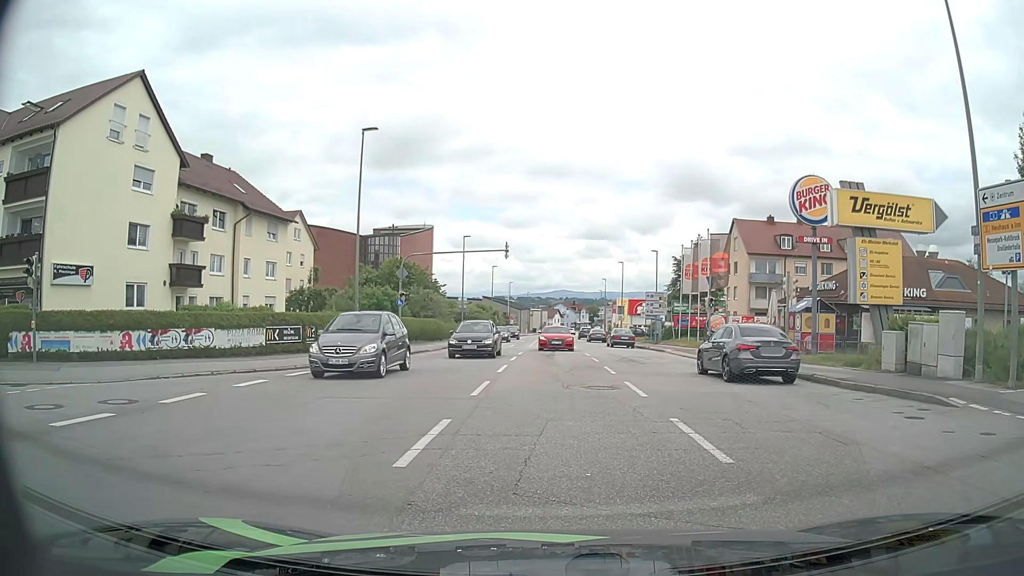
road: tertiary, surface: asphalt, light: Day
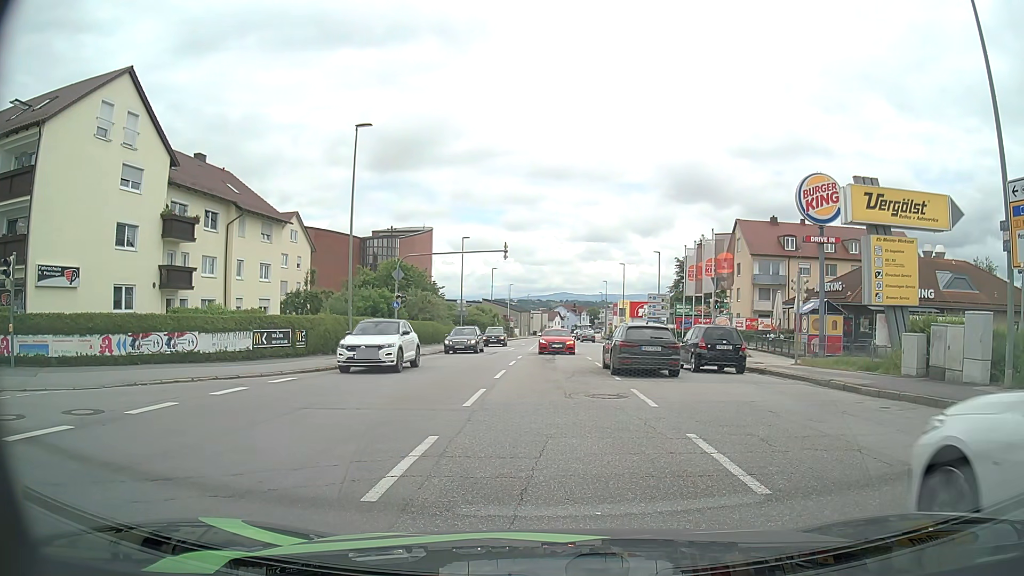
(0.0, +1.1) m; -1°
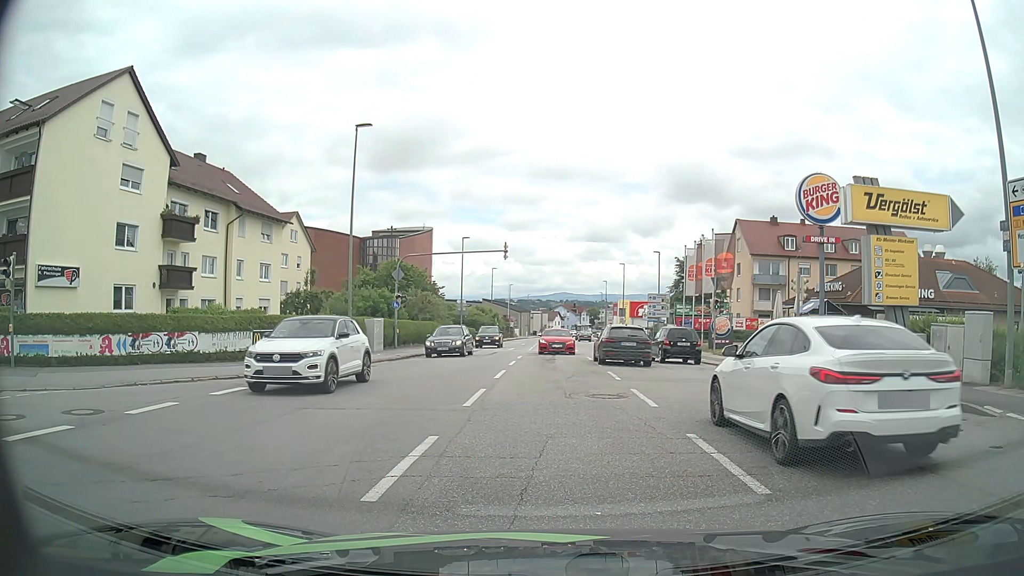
(0.0, 0.0) m; 0°
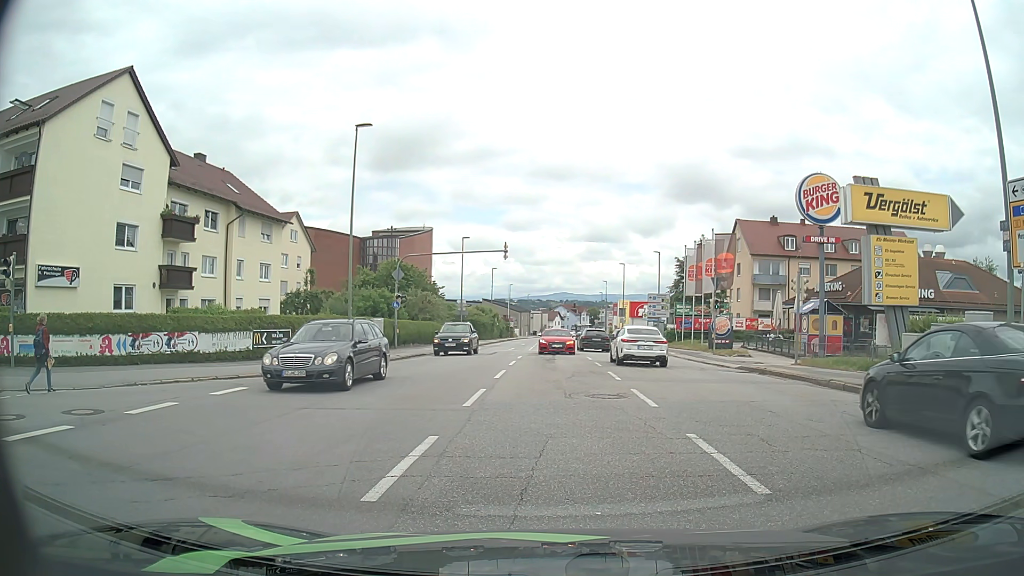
(0.0, 0.0) m; 0°
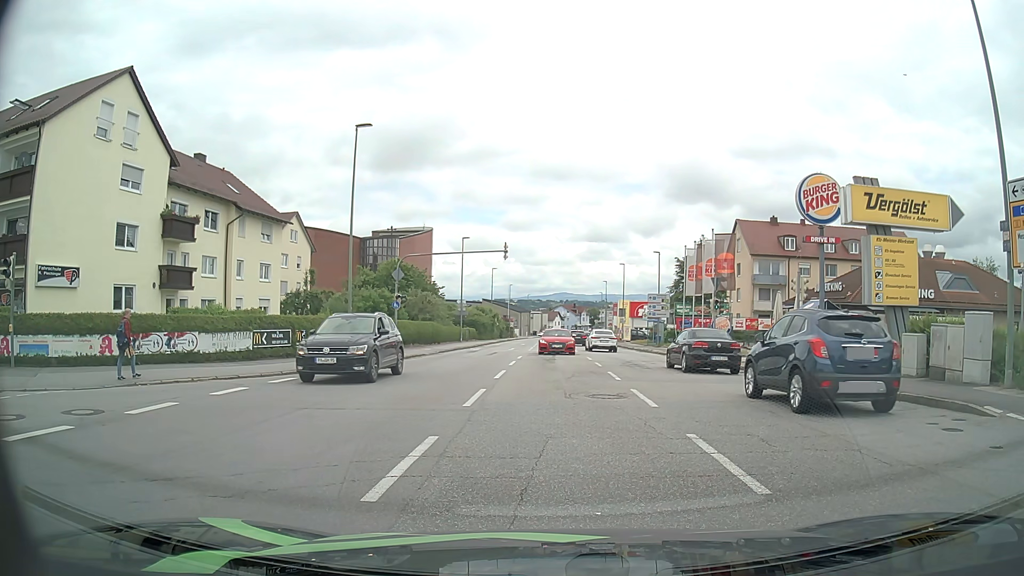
(0.0, 0.0) m; 0°
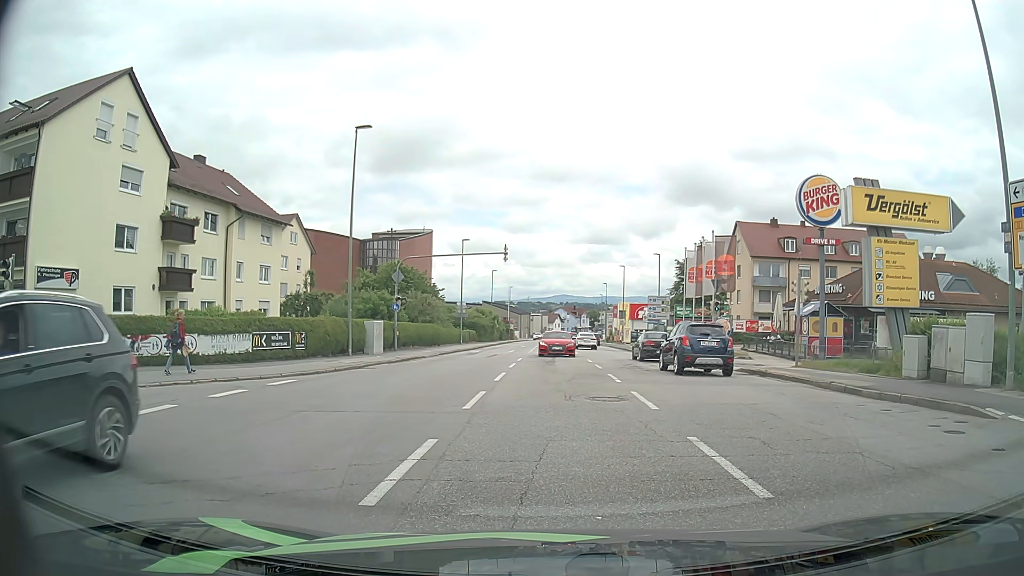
(0.0, 0.0) m; 0°
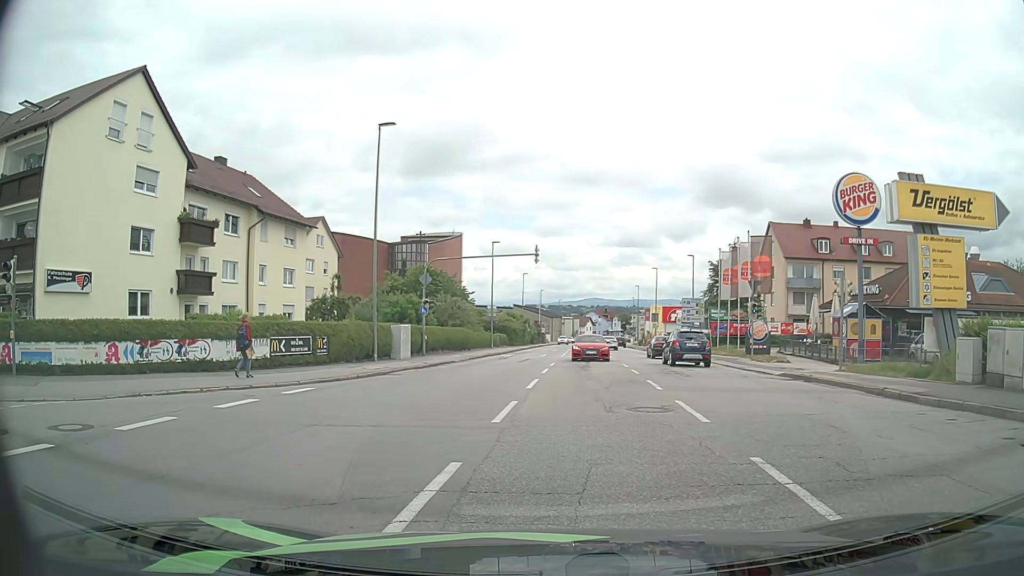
(0.0, +1.2) m; -3°
(-5, +8) (-15, +9) (-25, +10) (-35, +12) (-45, +14) (-54, +15) (-64, +17) (-74, +19) (-84, +20) (-94, +22) m
